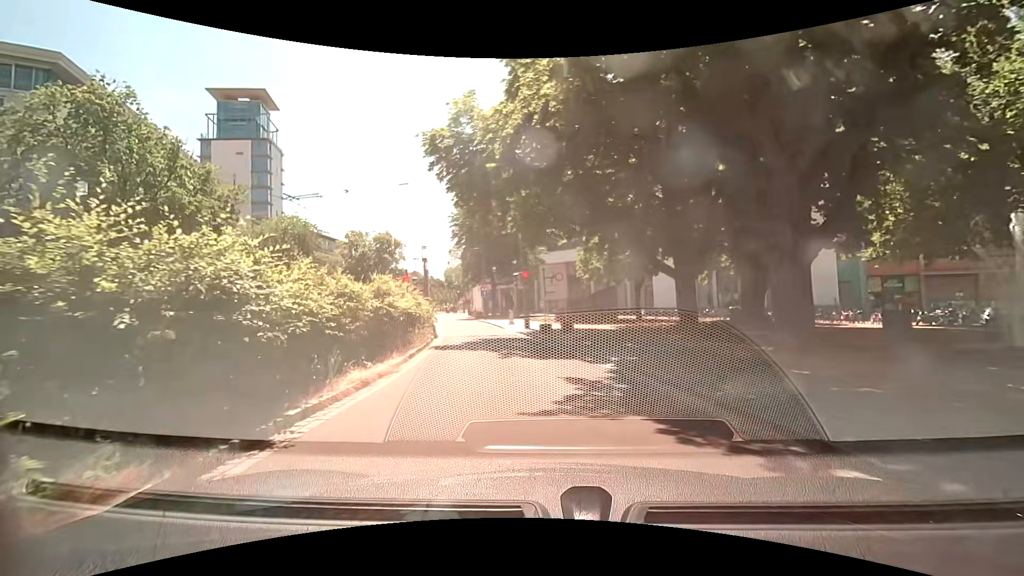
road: residential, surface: asphalt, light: Day
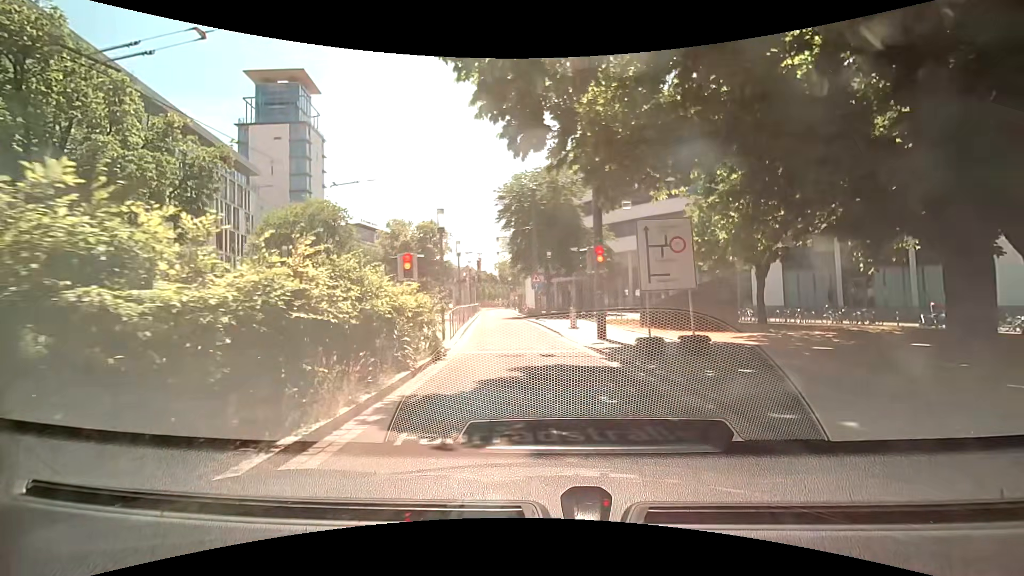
(-0.9, +10.3) m; -8°
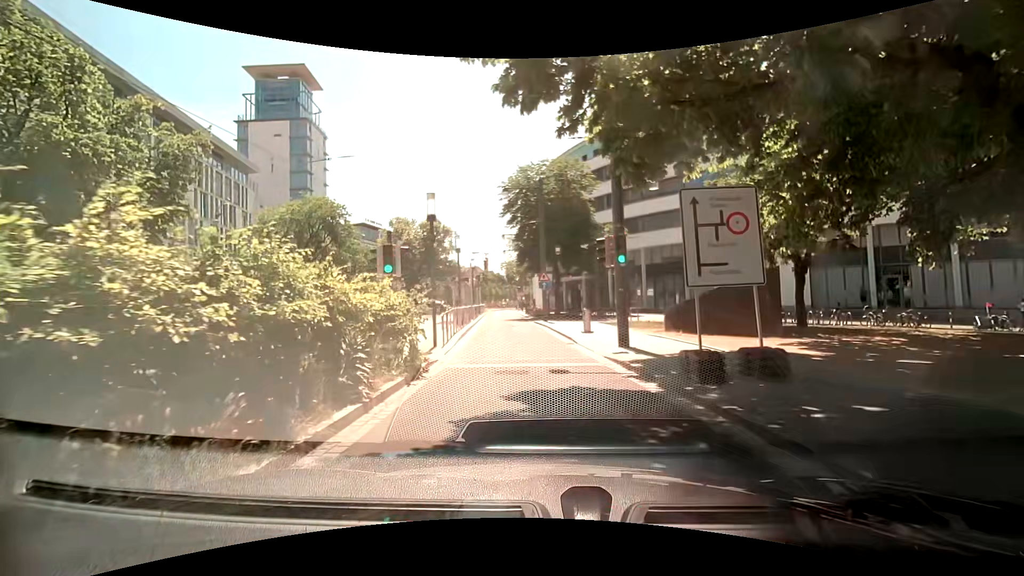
(+0.1, +2.8) m; 0°
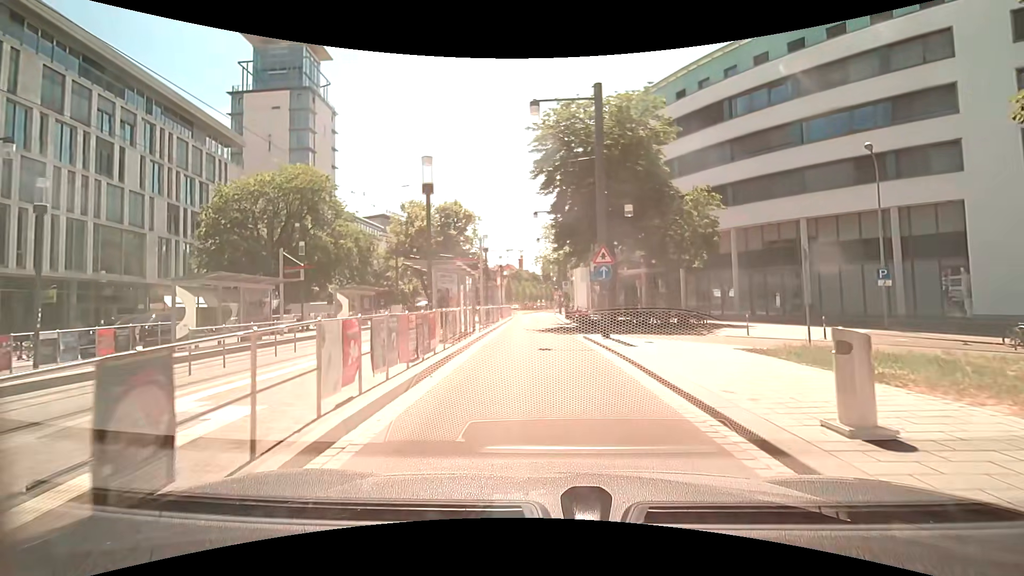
(-0.8, +14.9) m; -4°
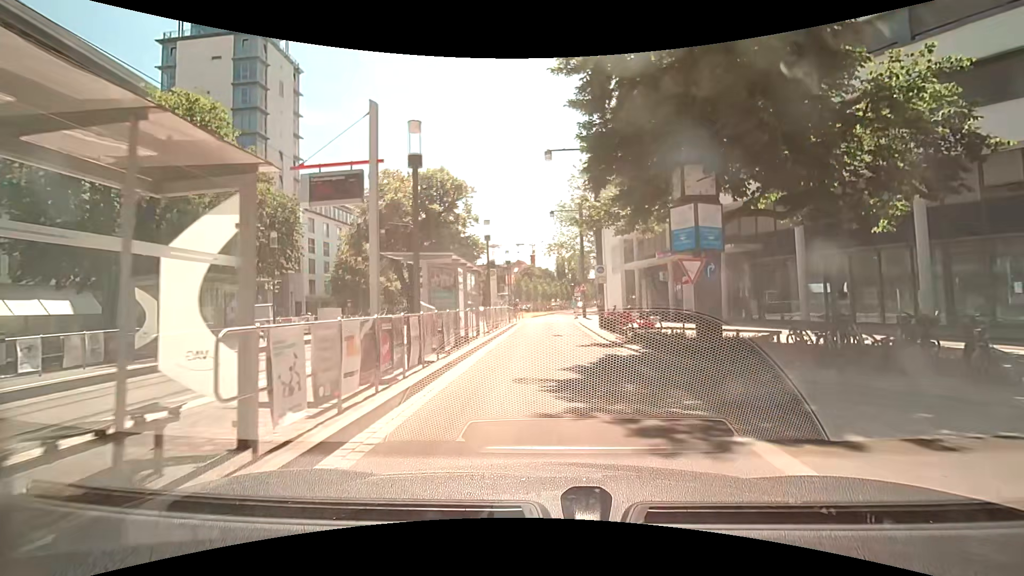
(-0.2, +17.2) m; -2°
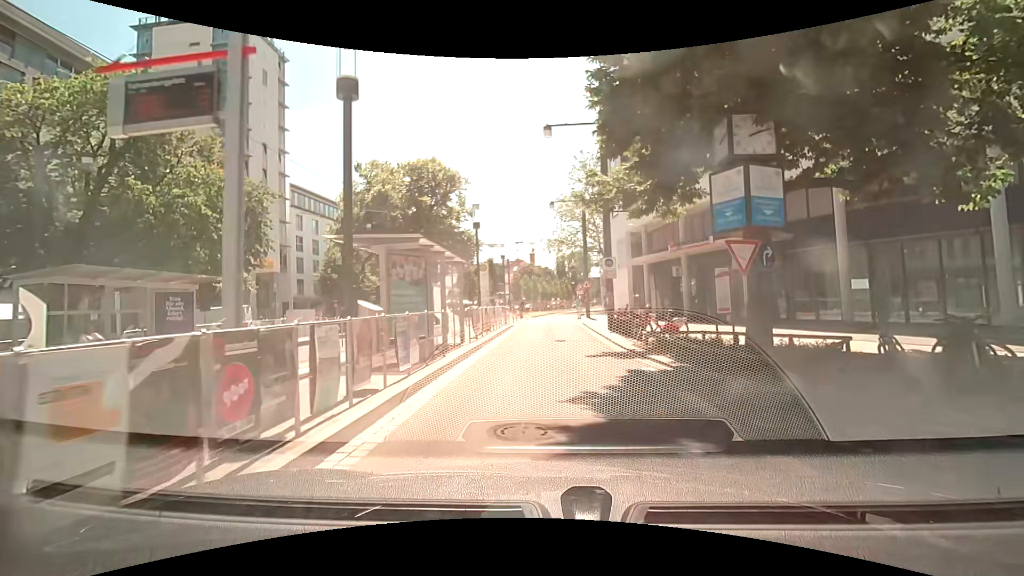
(0.0, +3.5) m; +1°
